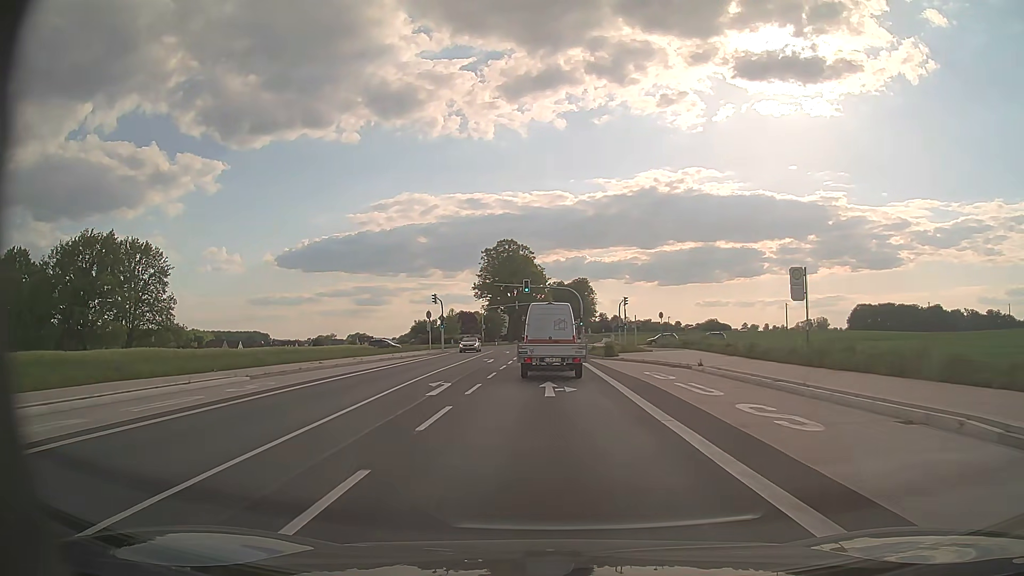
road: secondary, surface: asphalt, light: Day
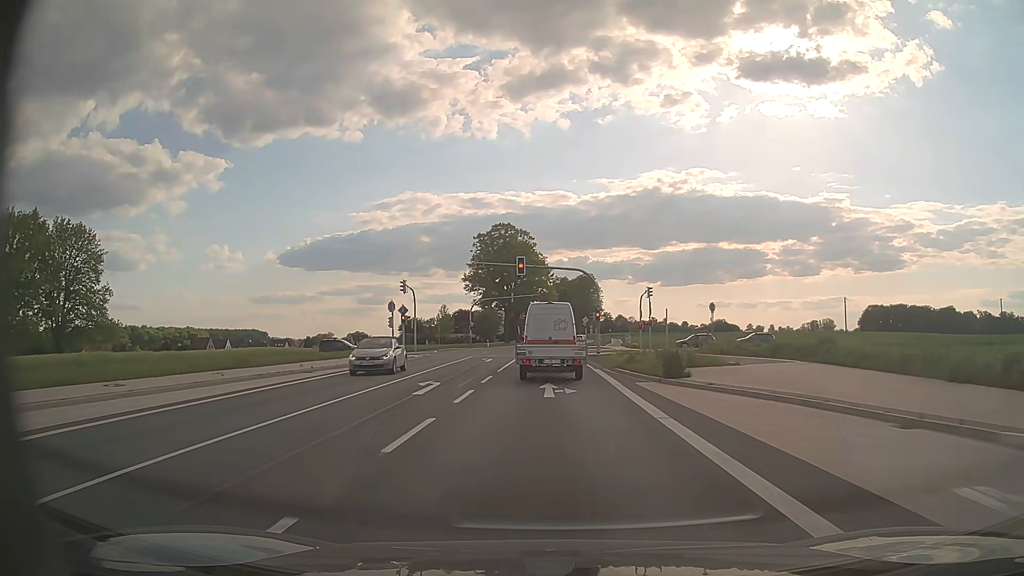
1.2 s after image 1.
(0.0, +19.9) m; 0°
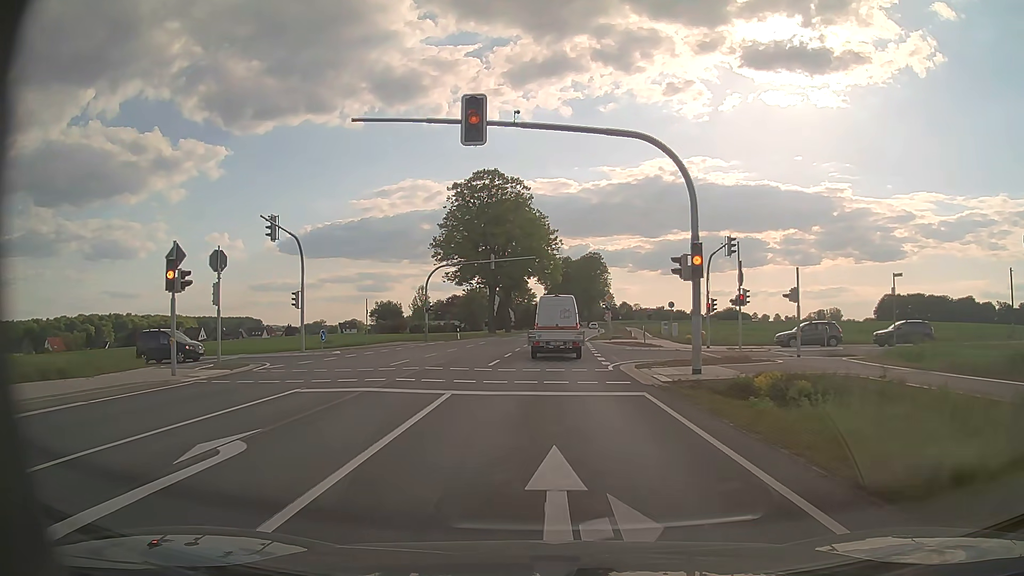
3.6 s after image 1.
(-0.1, +31.5) m; 0°
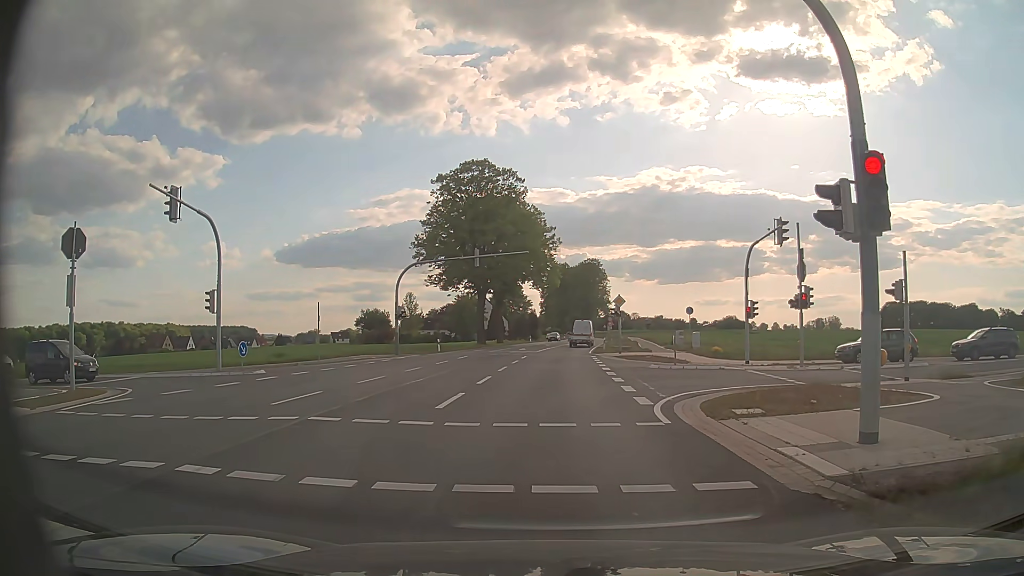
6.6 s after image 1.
(0.0, +9.0) m; 0°
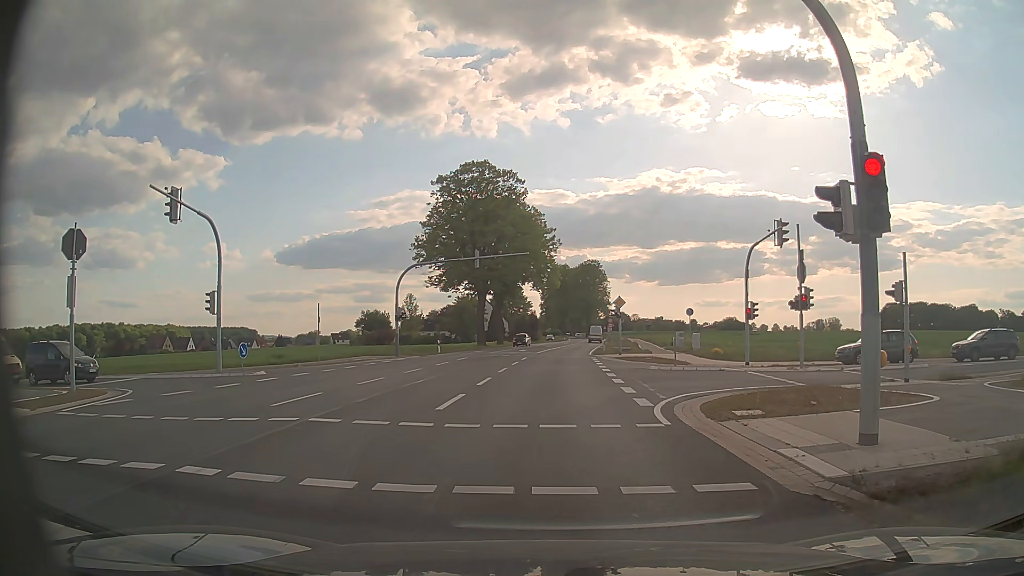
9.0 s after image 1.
(0.0, +0.1) m; 0°
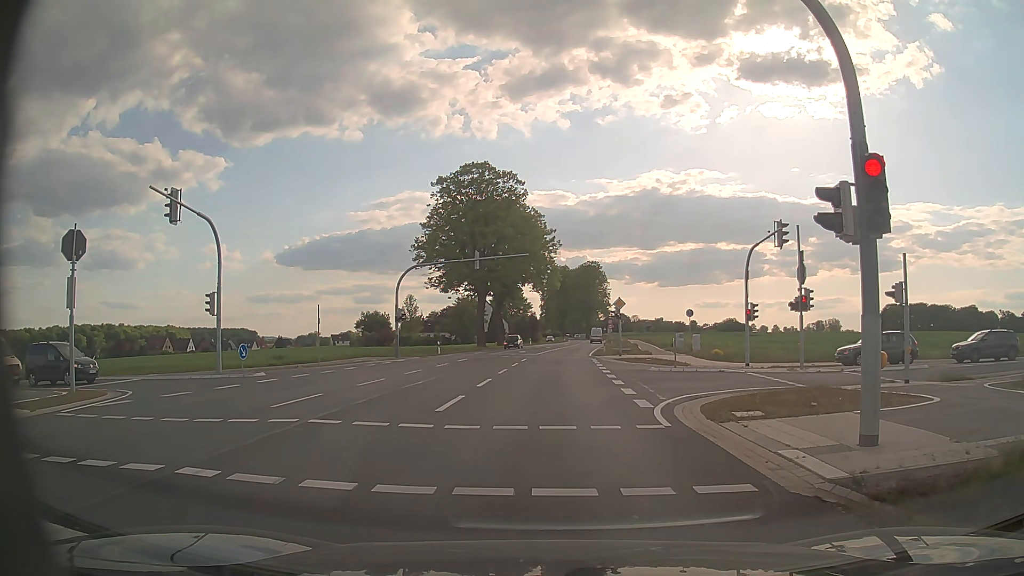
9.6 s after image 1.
(0.0, 0.0) m; 0°
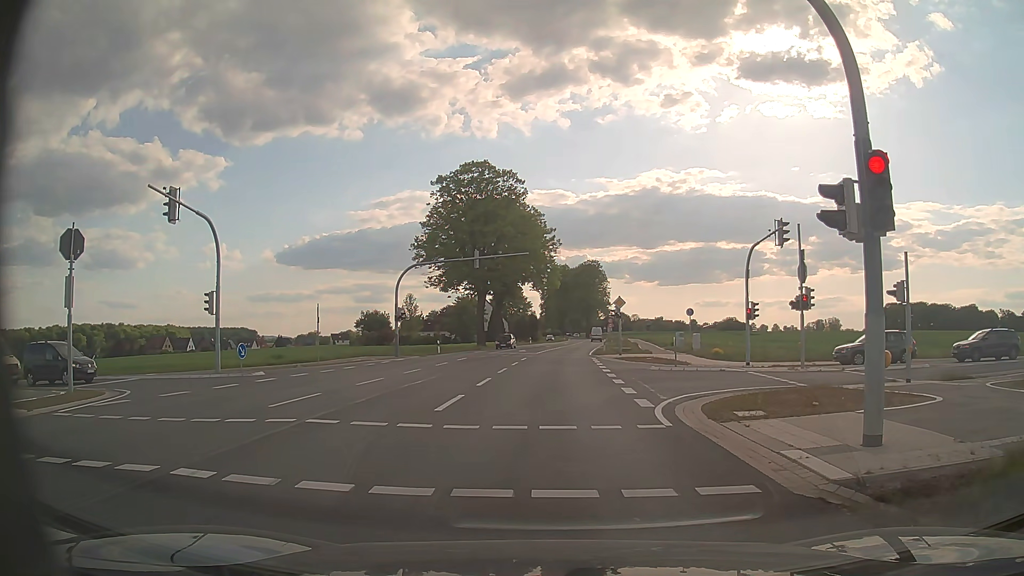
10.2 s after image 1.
(0.0, +0.1) m; 0°
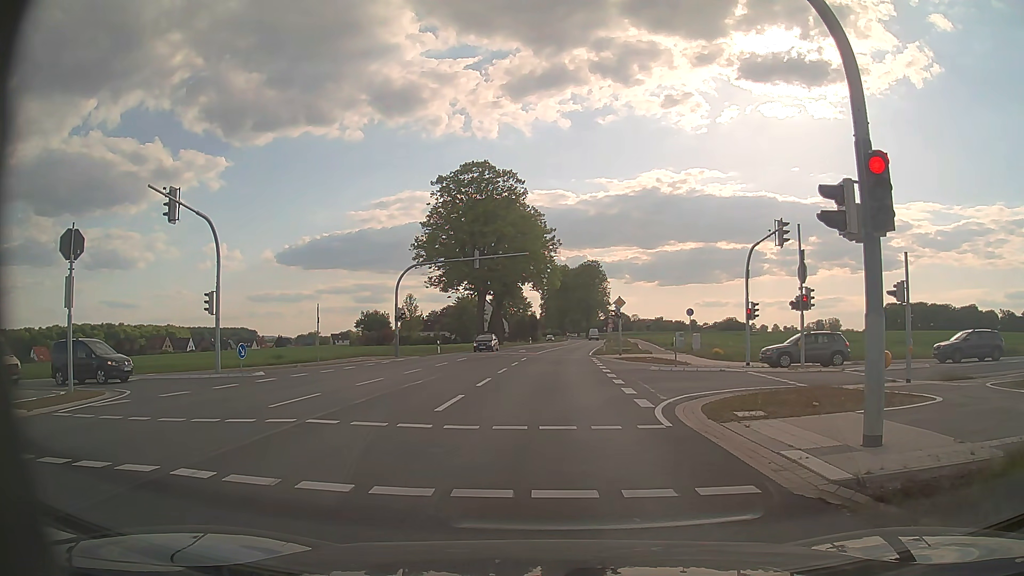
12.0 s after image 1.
(0.0, +0.1) m; 0°
(0, +10) (0, +20) (0, +30) (+1, +40) (+1, +50) (+2, +60) (+3, +70) (+4, +80) (+5, +90) (+6, +100) m
